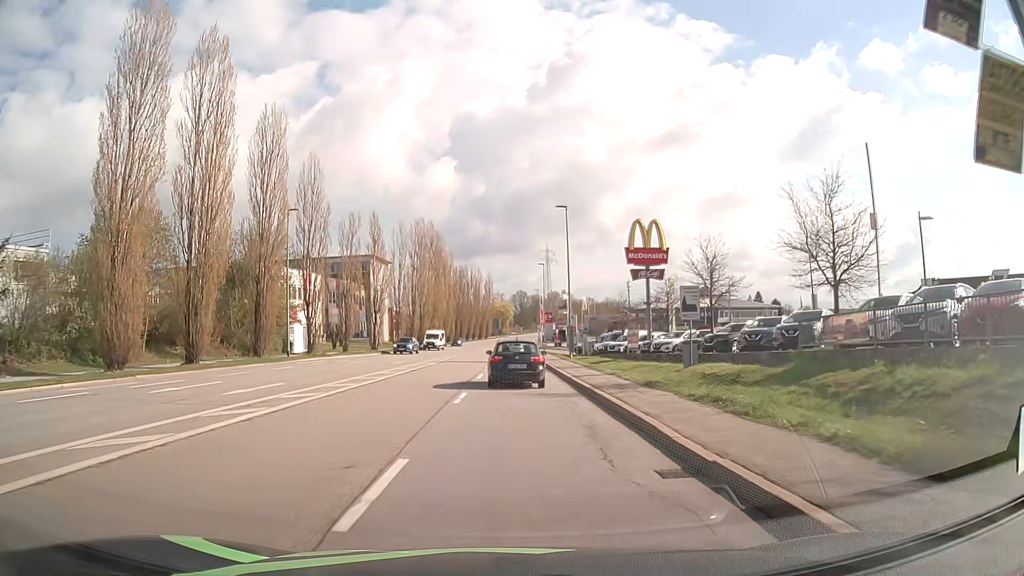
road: tertiary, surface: asphalt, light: Day
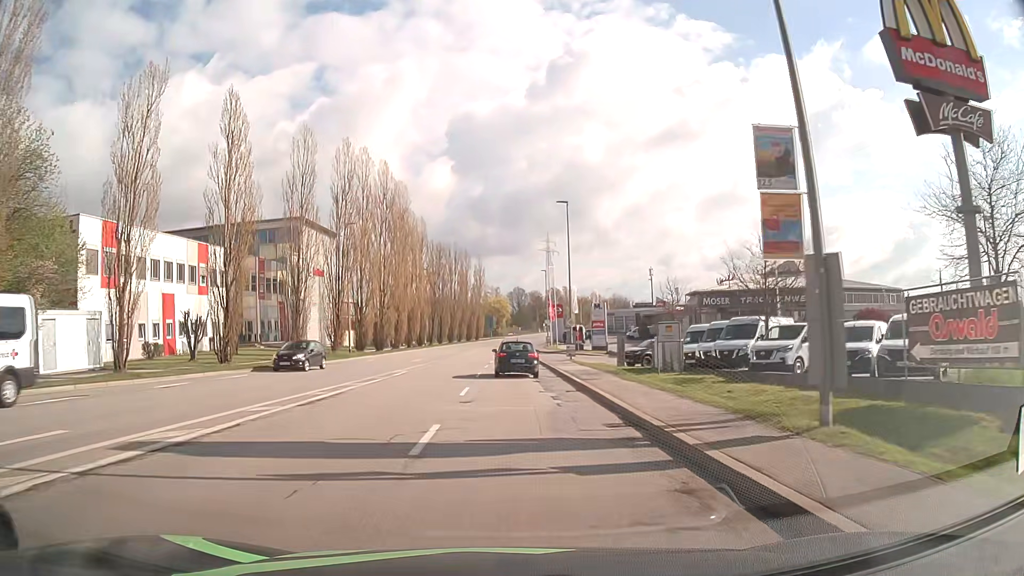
(+0.2, +36.3) m; 0°
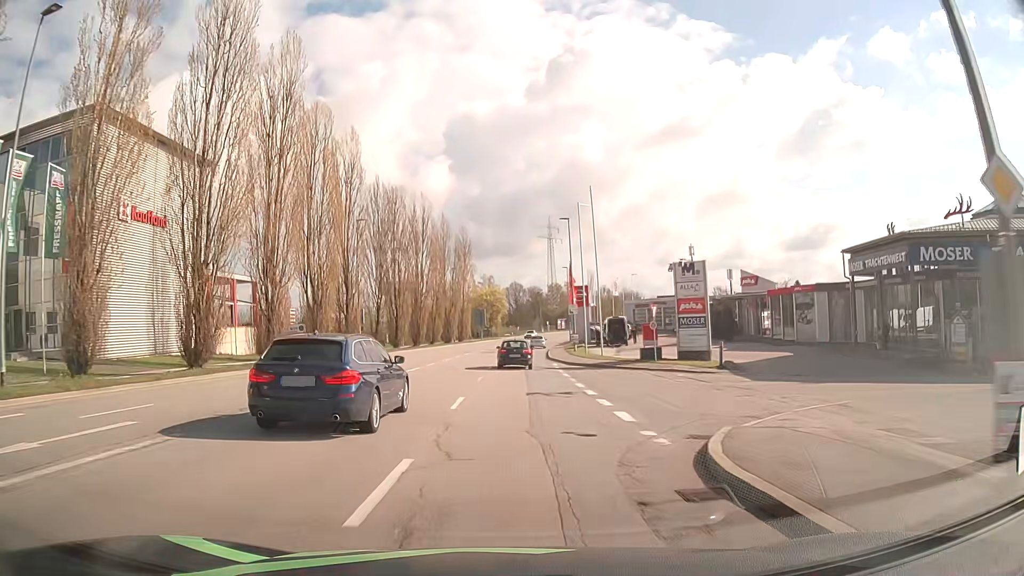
(+0.1, +39.2) m; +1°
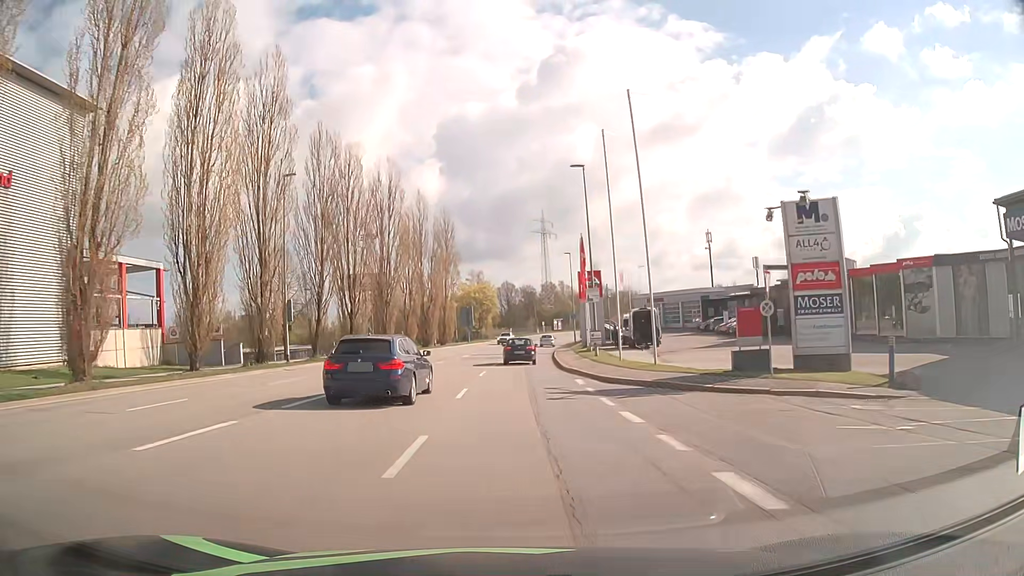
(0.0, +16.2) m; +1°
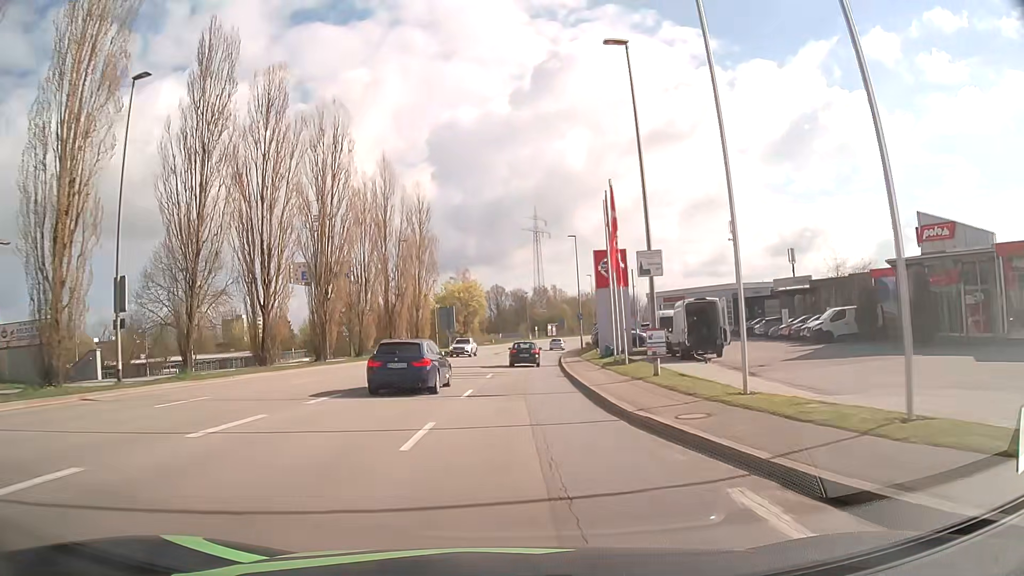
(+0.1, +16.4) m; +1°
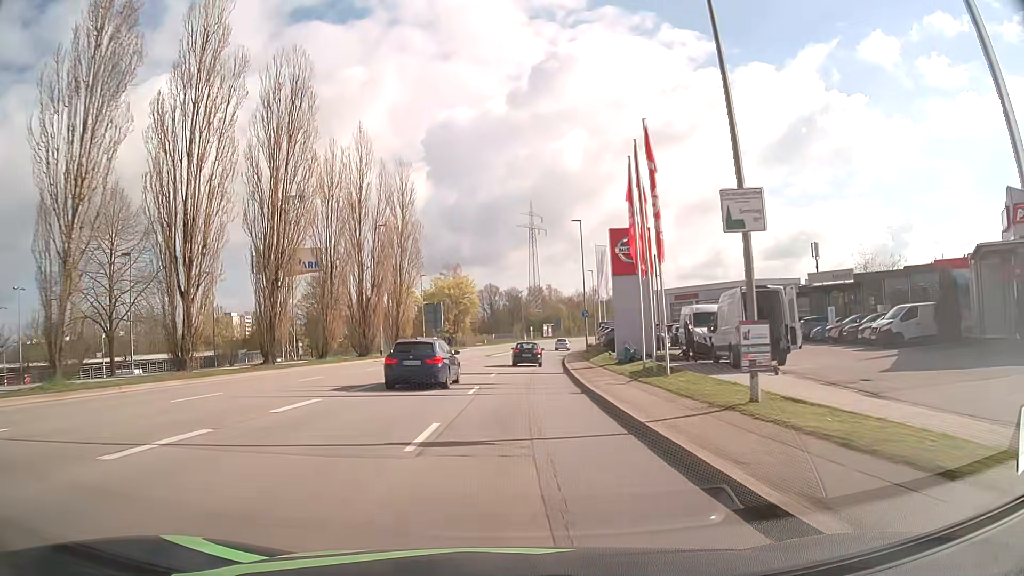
(0.0, +8.3) m; +1°
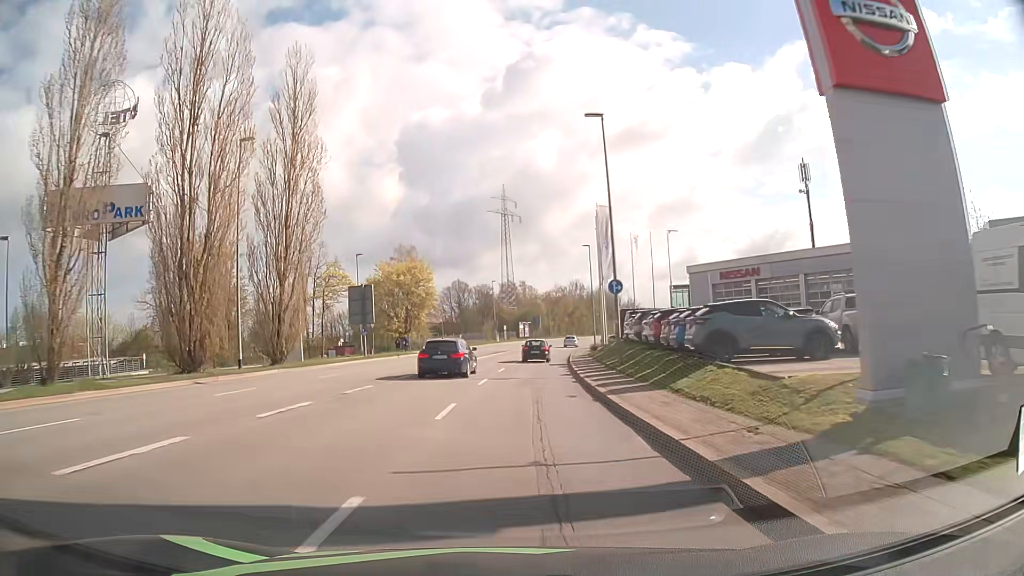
(+0.5, +24.7) m; +2°
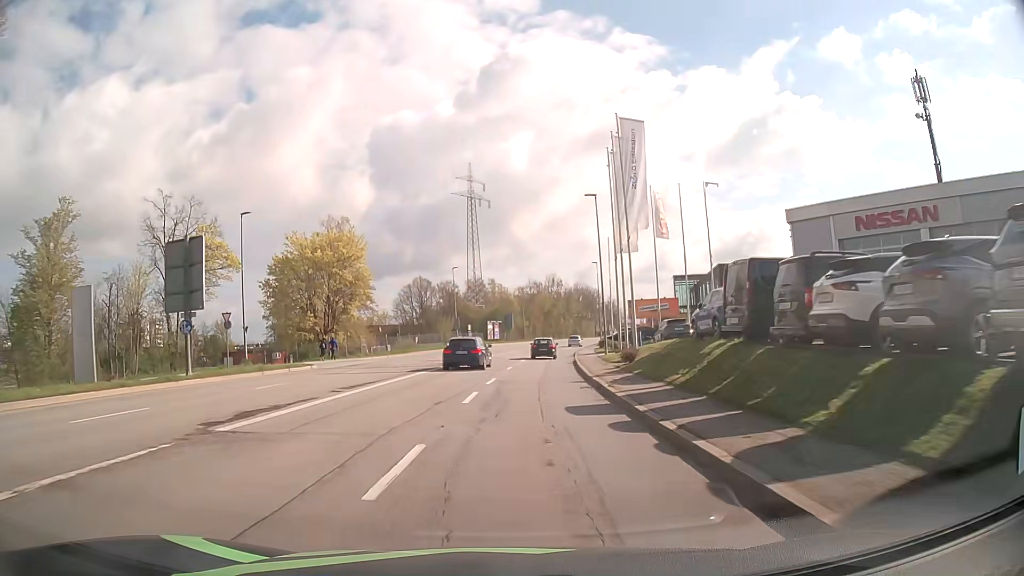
(+0.7, +24.5) m; +3°
(0, +10) (0, +20) (+1, +30) (+2, +40) (+3, +50) (+4, +60) (+5, +70) (+7, +80) (+9, +89) (+10, +99) m
